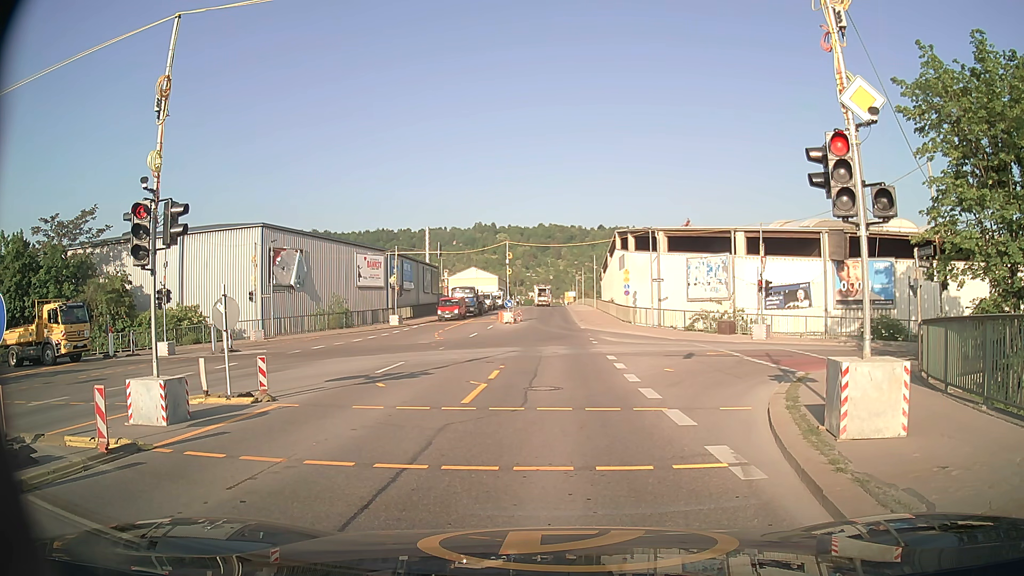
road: secondary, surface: asphalt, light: Day
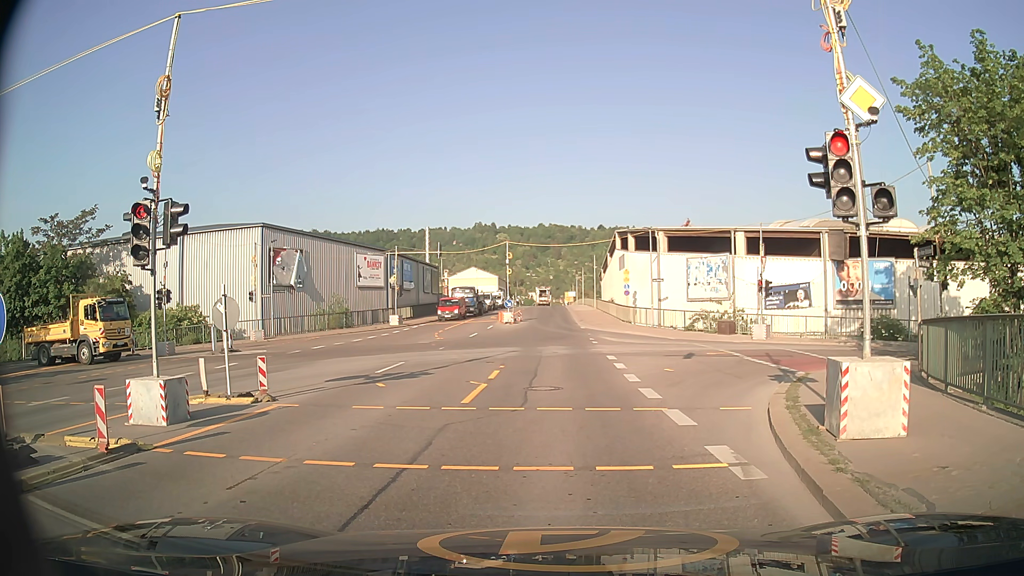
(0.0, 0.0) m; 0°
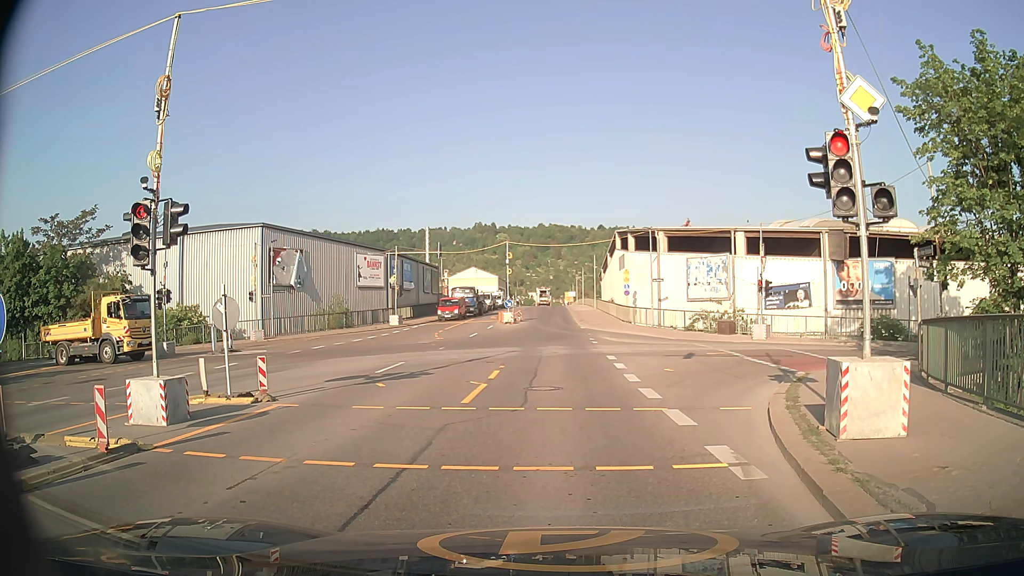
(0.0, 0.0) m; 0°
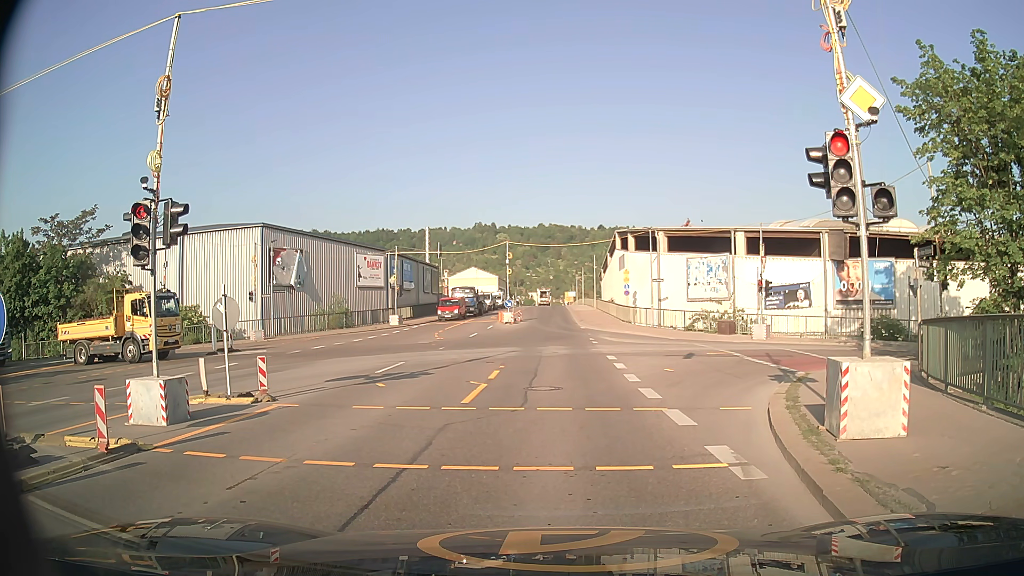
(0.0, 0.0) m; 0°
(0, +10) (0, +20) (0, +30) (0, +40) (0, +50) (+1, +60) (+1, +70) (+1, +80) (+1, +90) (+1, +100) m
